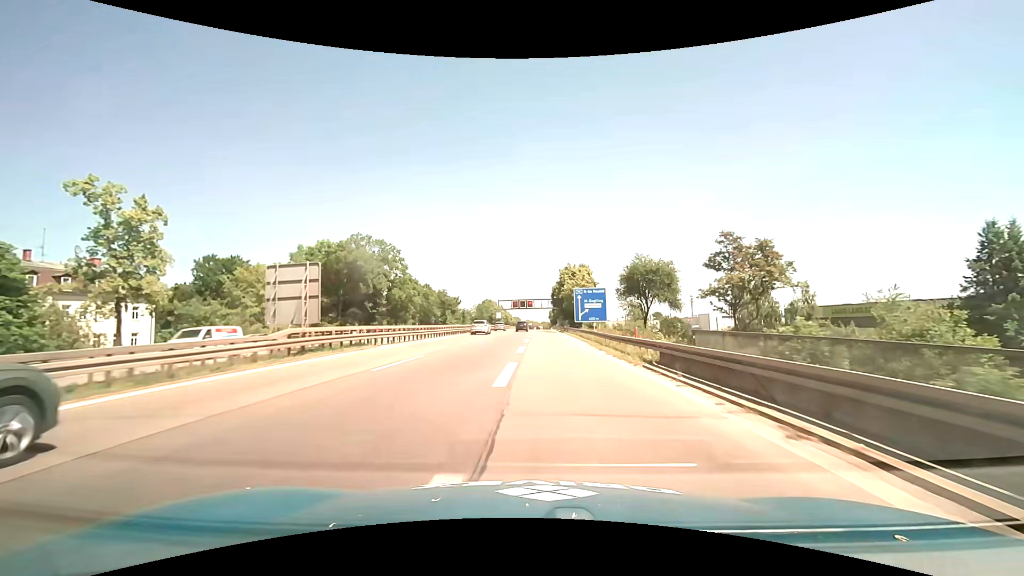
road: motorway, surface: asphalt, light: Day
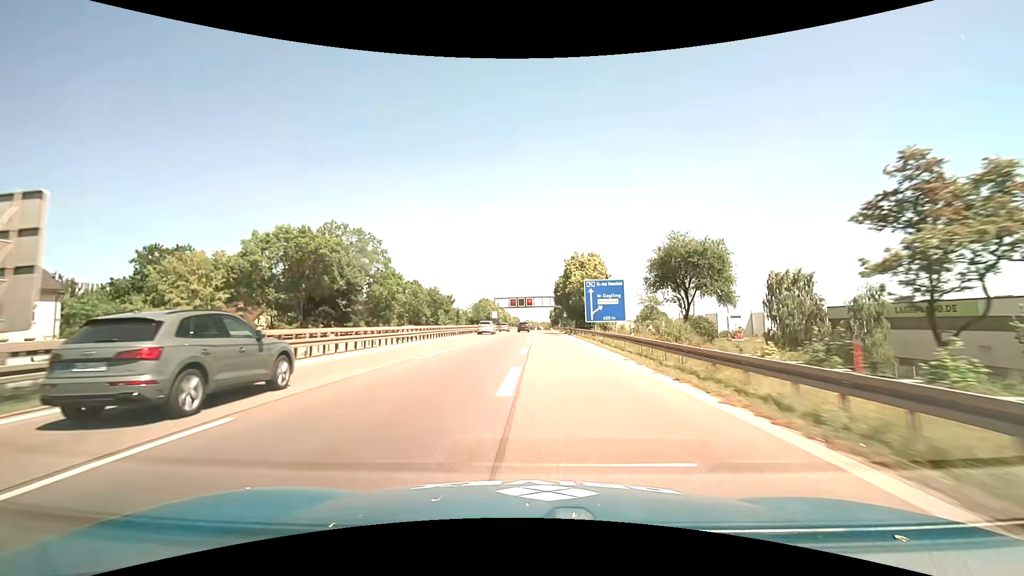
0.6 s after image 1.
(0.0, +13.4) m; 0°
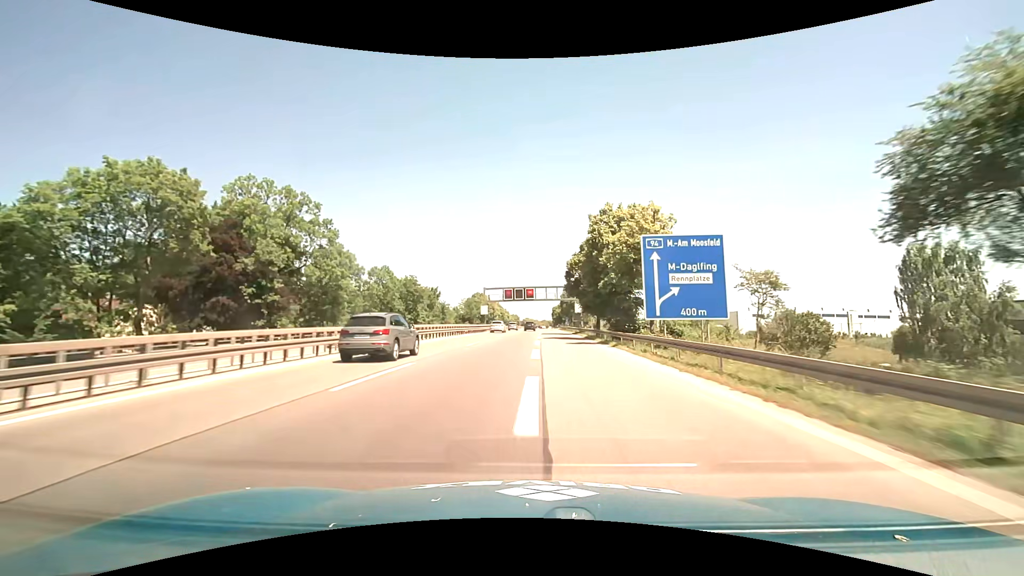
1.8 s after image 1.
(0.0, +27.6) m; 0°
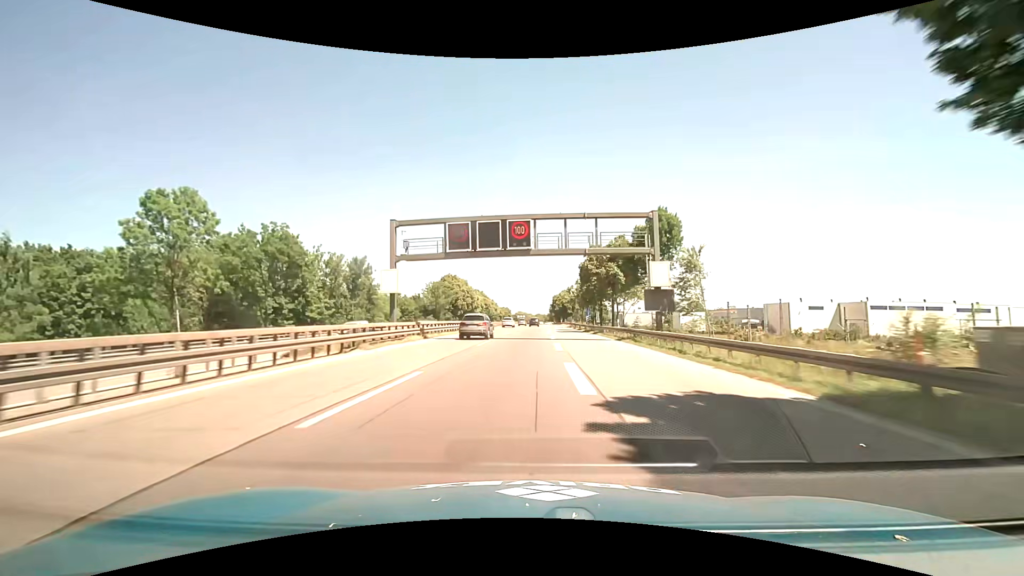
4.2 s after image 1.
(+0.4, +57.7) m; +1°
(0, +10) (0, +20) (0, +30) (0, +40) (0, +50) (0, +60) (+1, +70) (+1, +80) (+1, +90) (+1, +100) m
